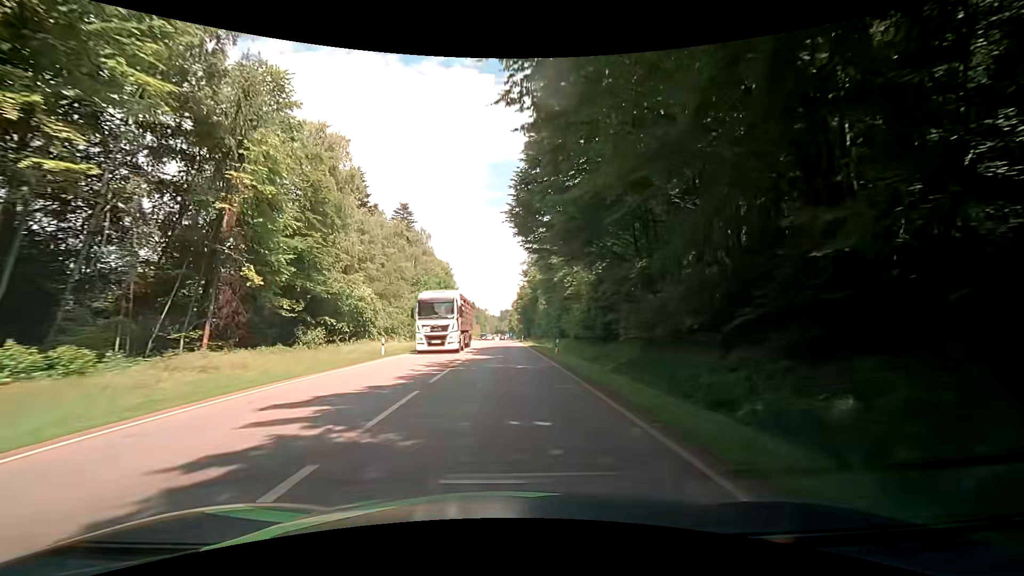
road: secondary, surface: asphalt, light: Day
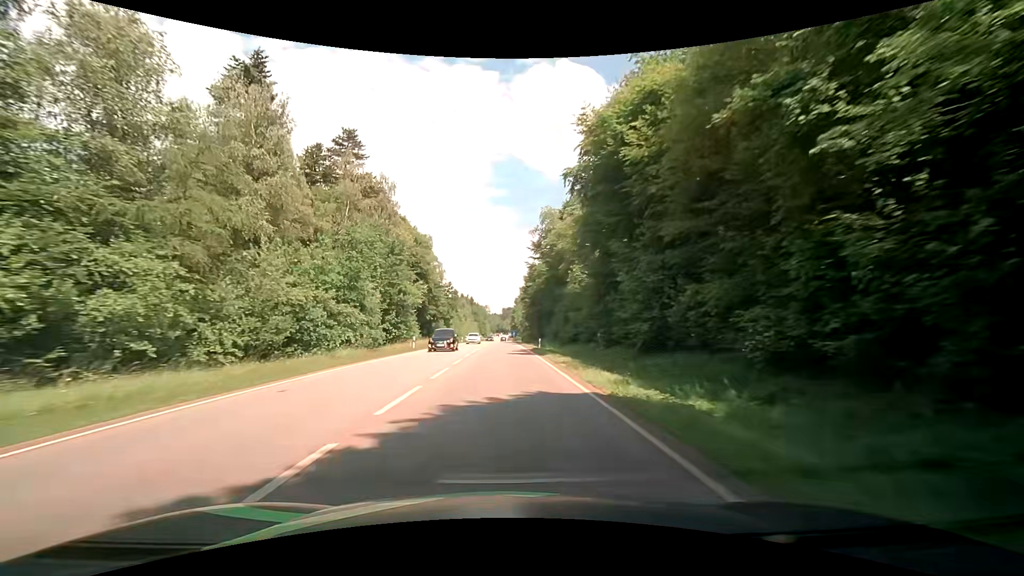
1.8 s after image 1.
(-0.1, +35.4) m; 0°
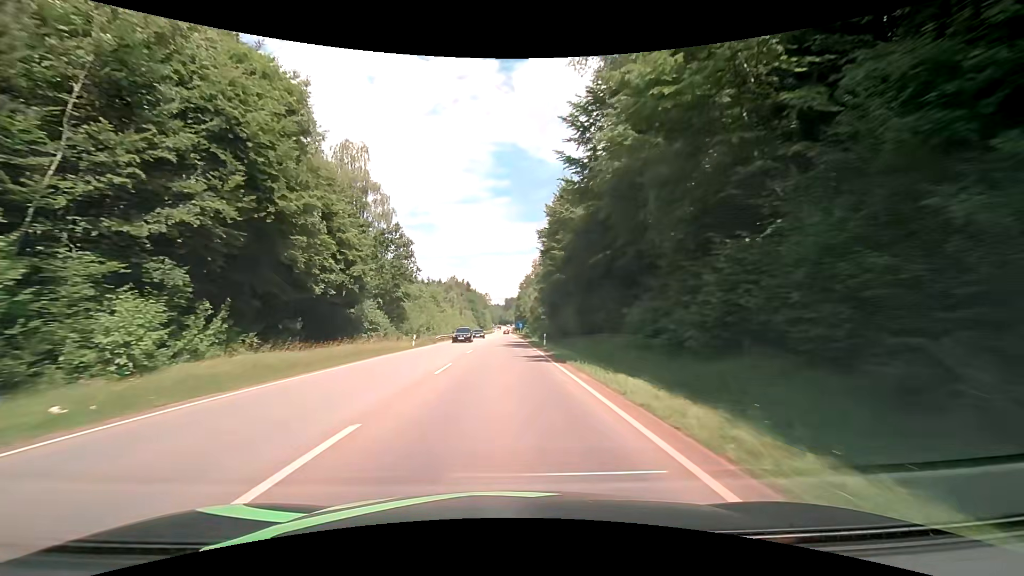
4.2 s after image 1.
(-0.3, +47.5) m; 0°
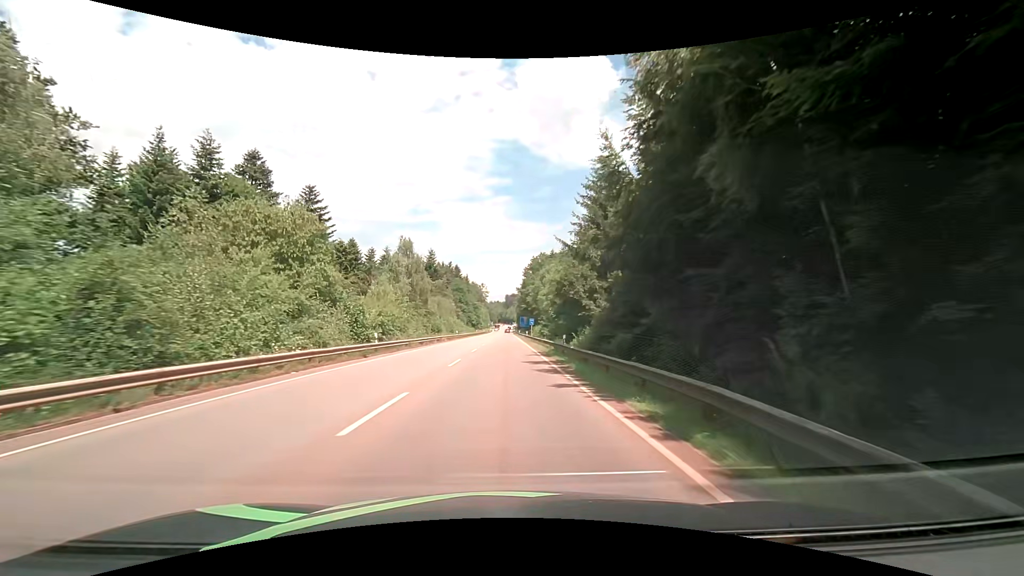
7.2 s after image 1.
(-0.3, +56.5) m; -1°
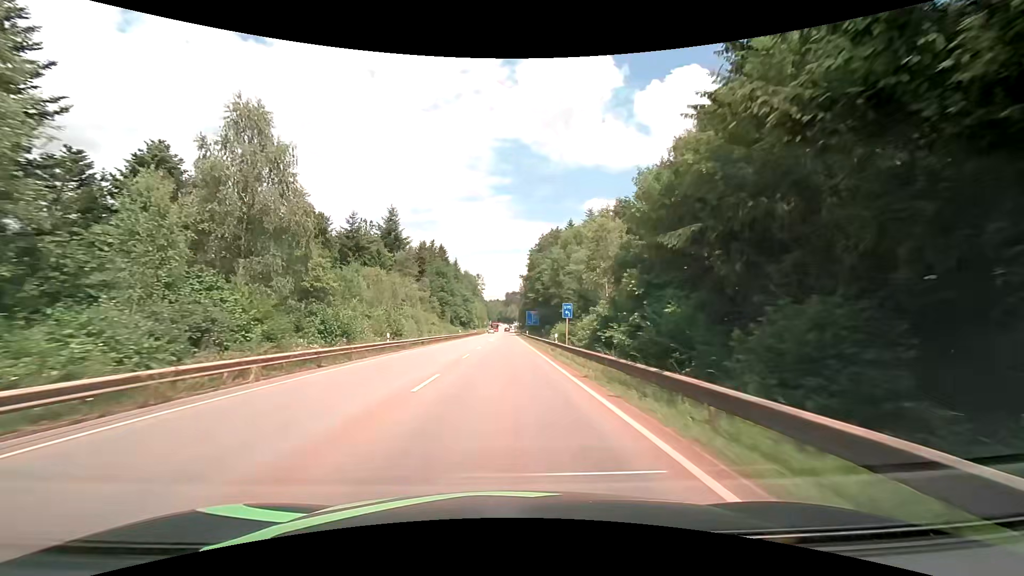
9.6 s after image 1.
(+0.1, +43.9) m; 0°
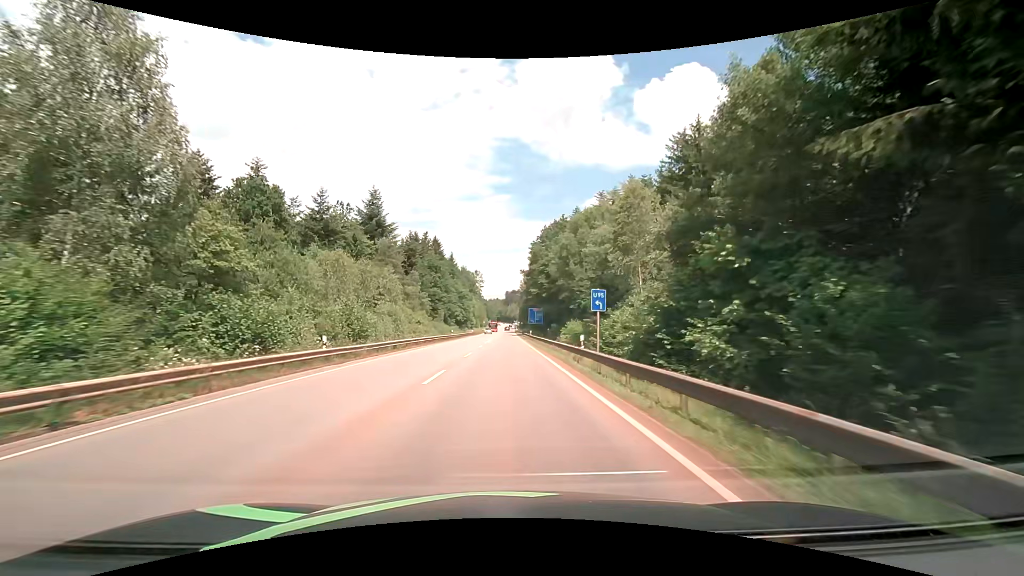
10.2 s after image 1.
(+0.1, +10.9) m; 0°
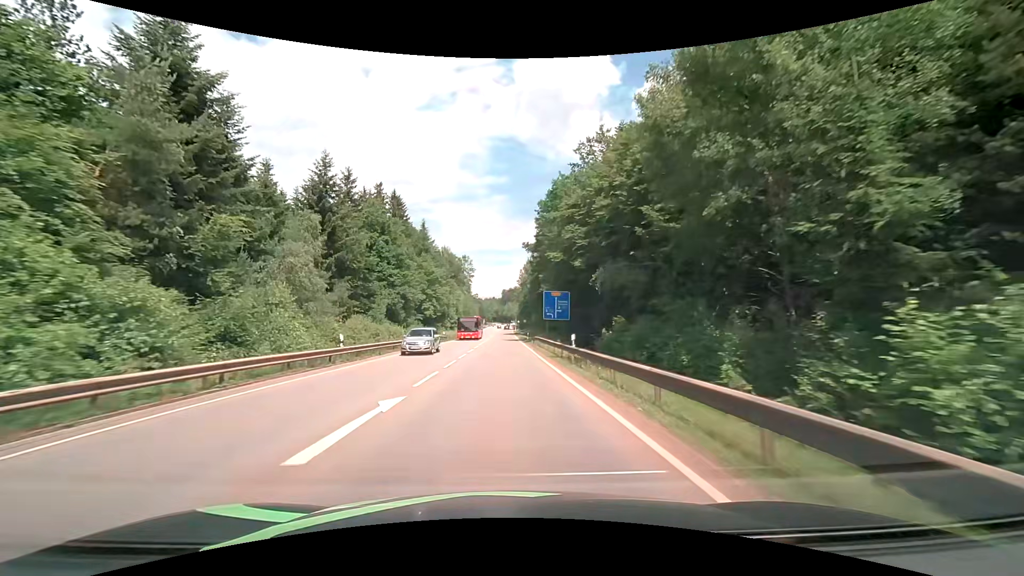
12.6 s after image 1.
(+0.1, +43.2) m; 0°
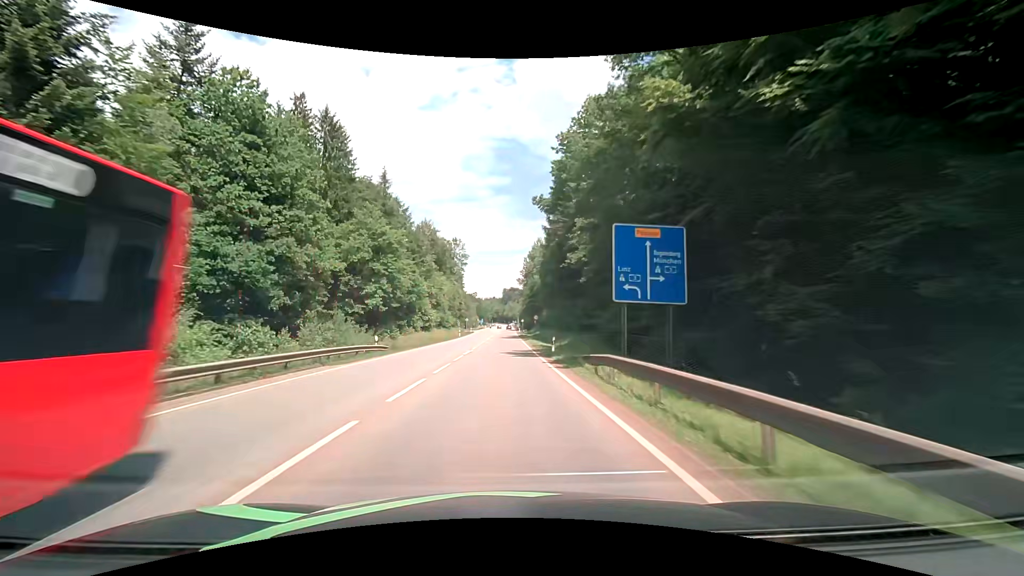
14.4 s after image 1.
(+0.1, +32.3) m; 0°
(0, +10) (0, +20) (0, +30) (0, +40) (0, +50) (0, +60) (0, +70) (0, +80) (0, +90) (0, +100) m
